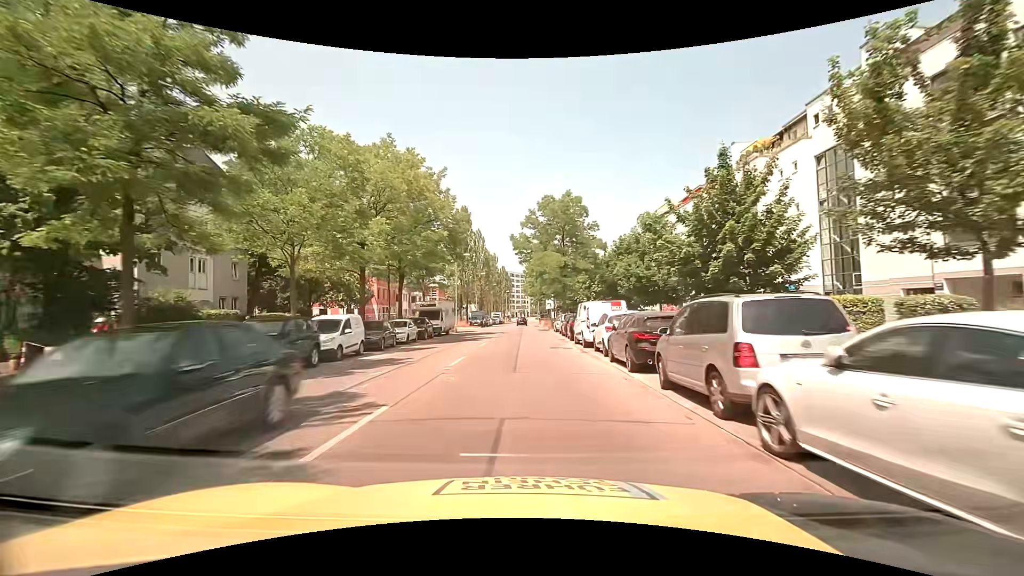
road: secondary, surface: asphalt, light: Day
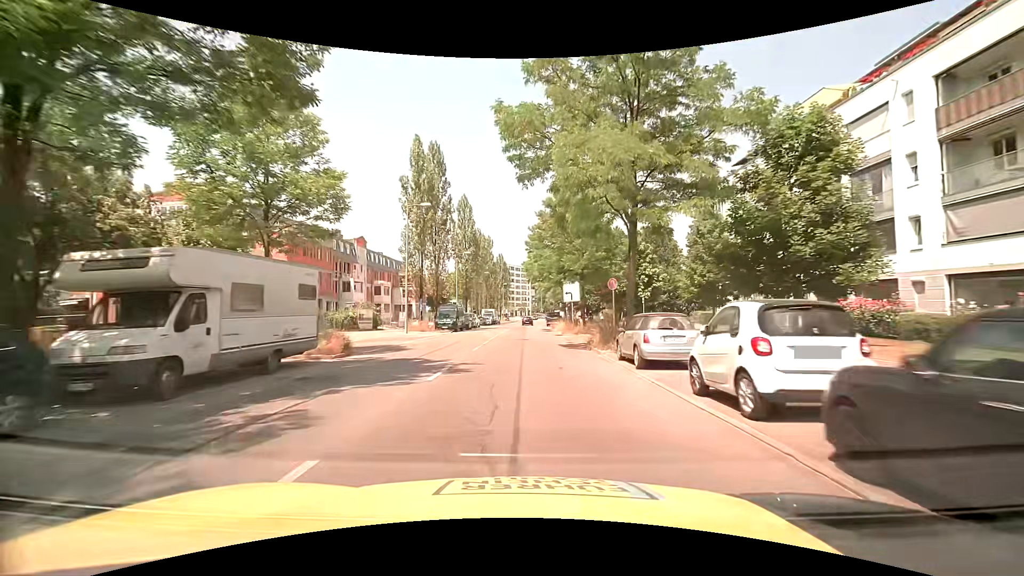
(0.0, +31.0) m; 0°
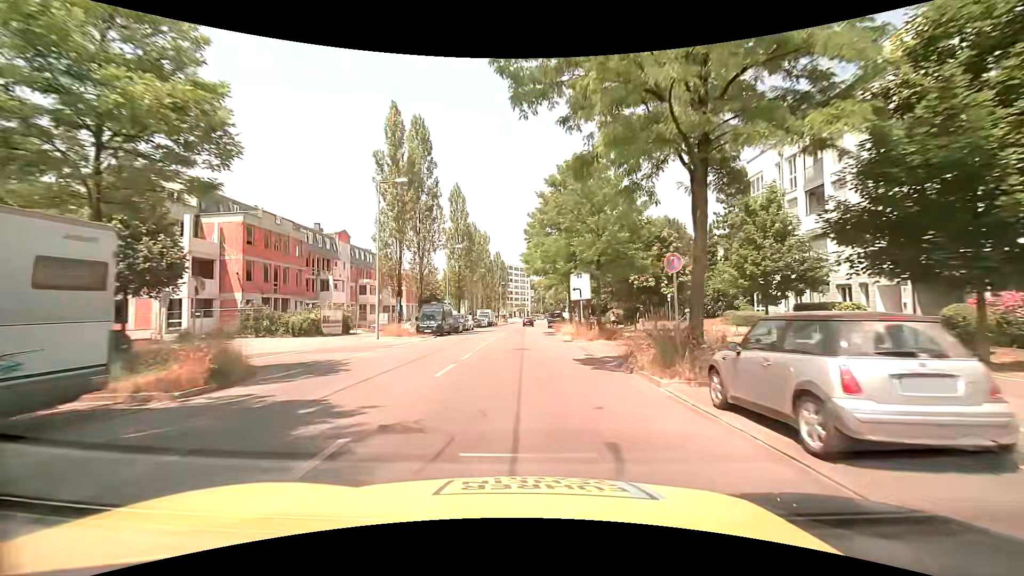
(0.0, +7.7) m; 0°
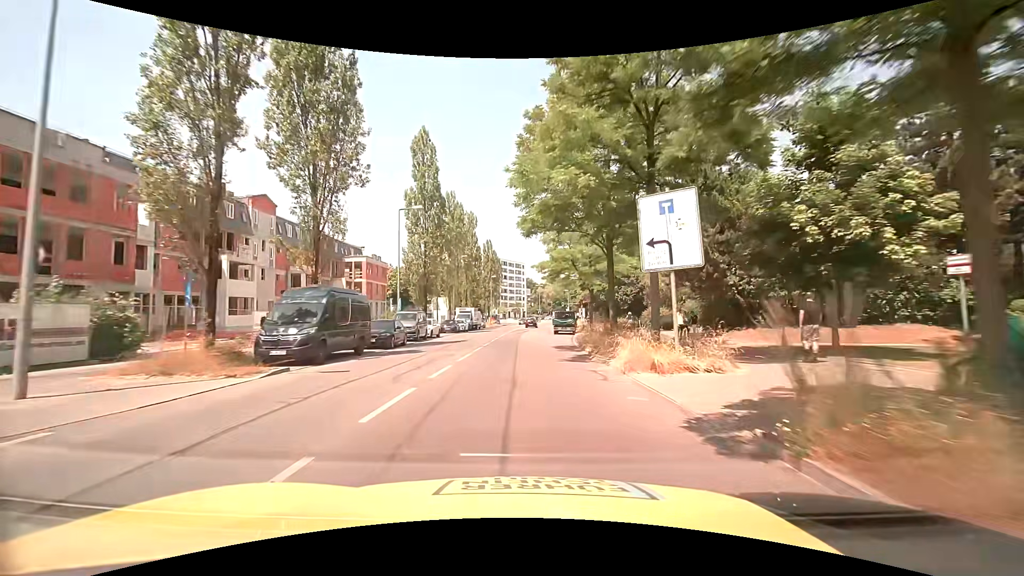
(0.0, +22.8) m; 0°
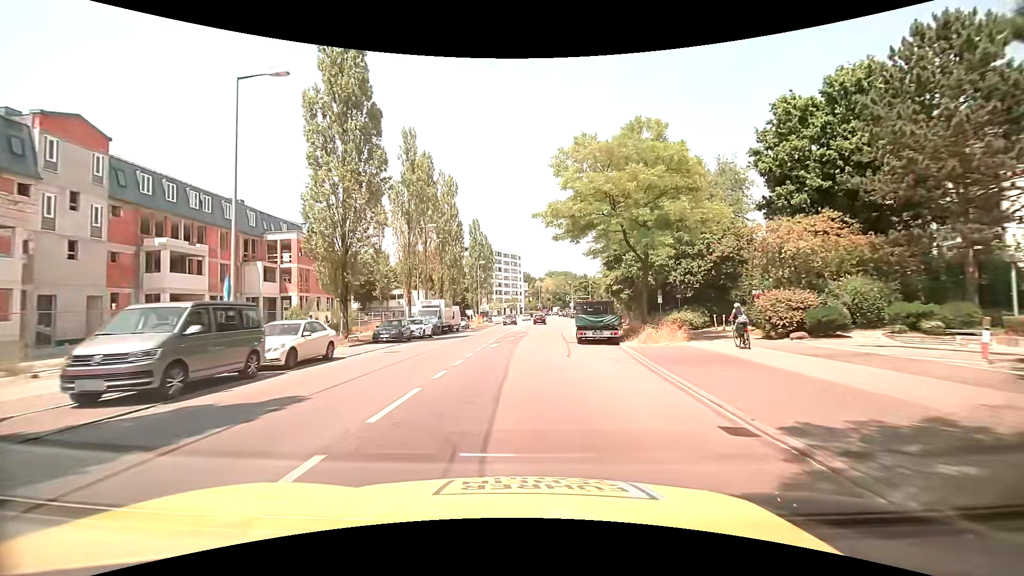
(+0.1, +22.6) m; 0°
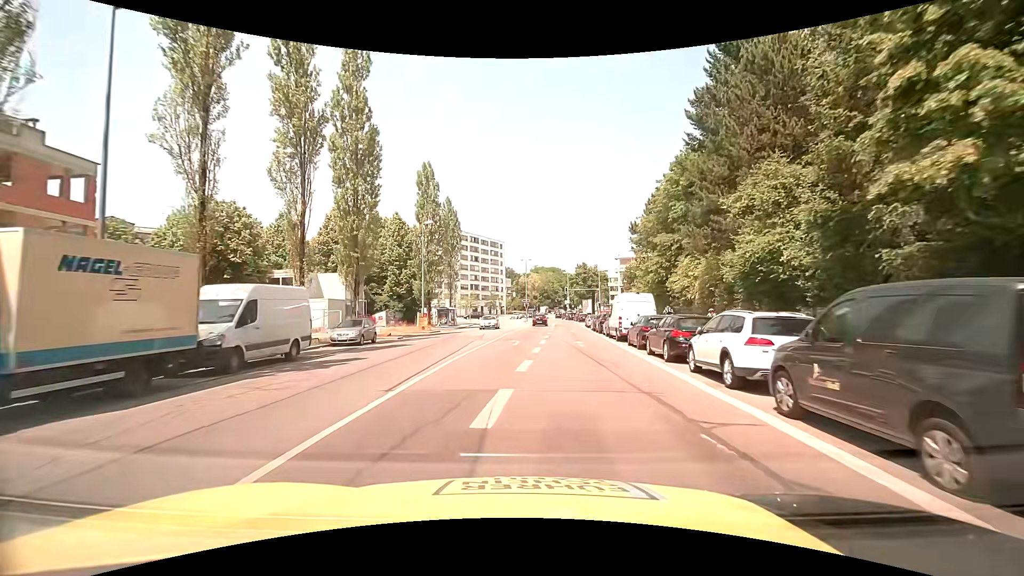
(+0.6, +35.0) m; +2°
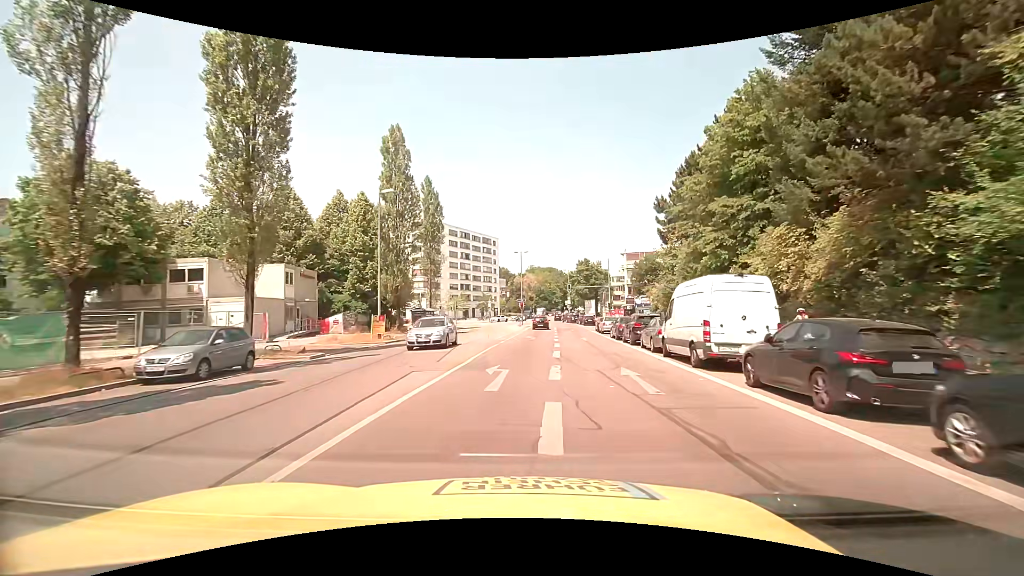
(+0.2, +12.8) m; +1°
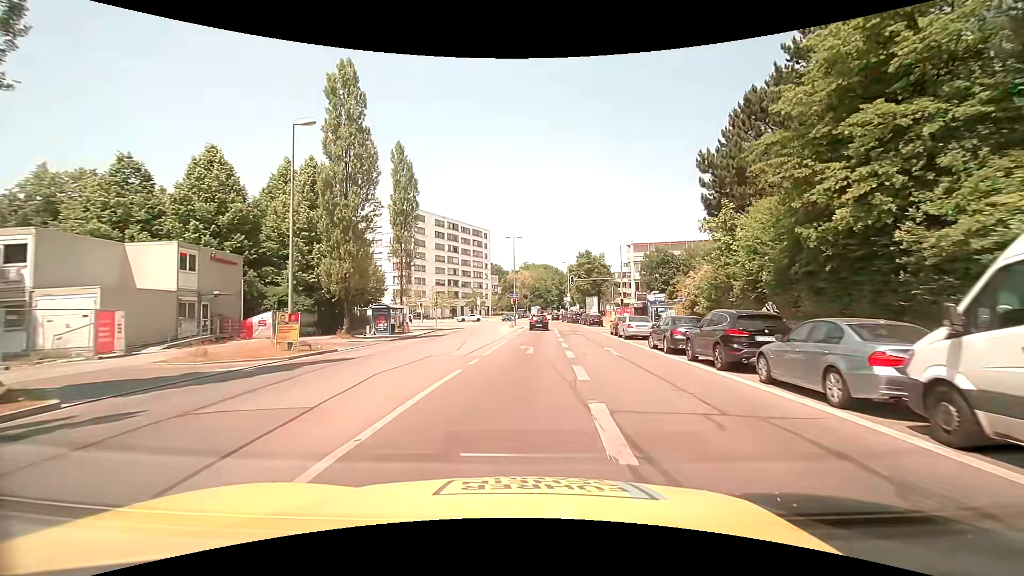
(0.0, +12.1) m; -1°
